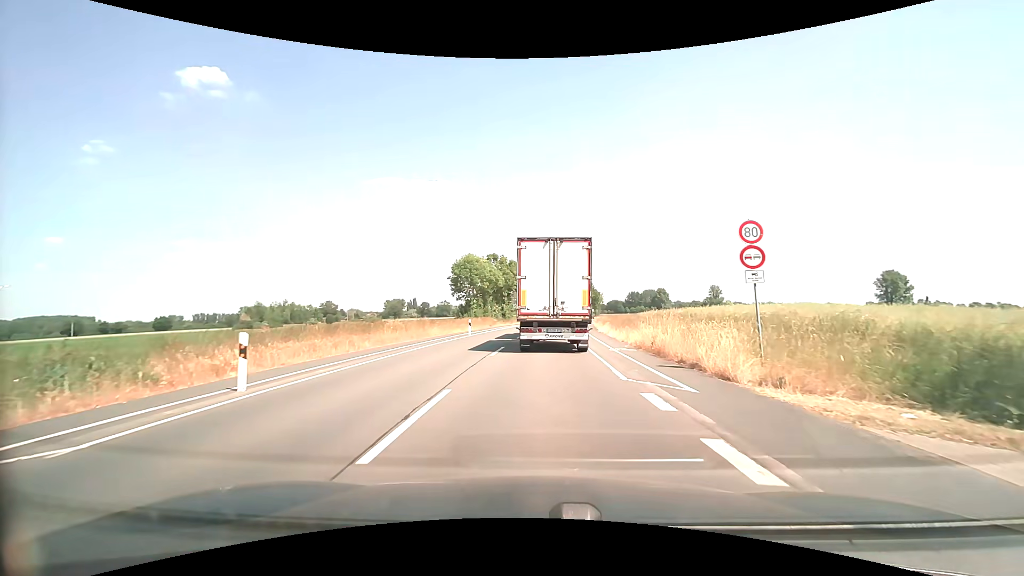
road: secondary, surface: asphalt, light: Day
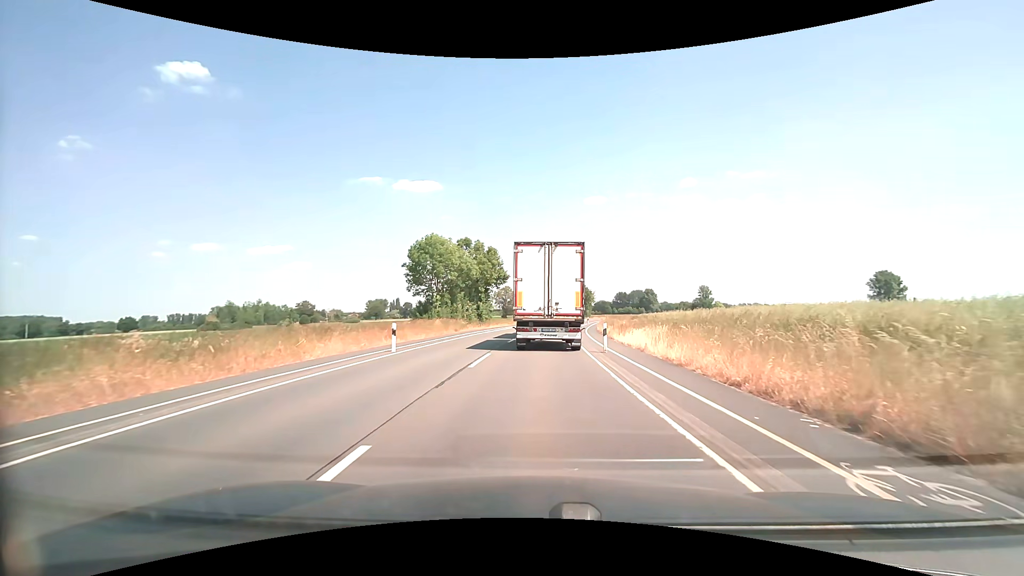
(+0.4, +15.9) m; +2°
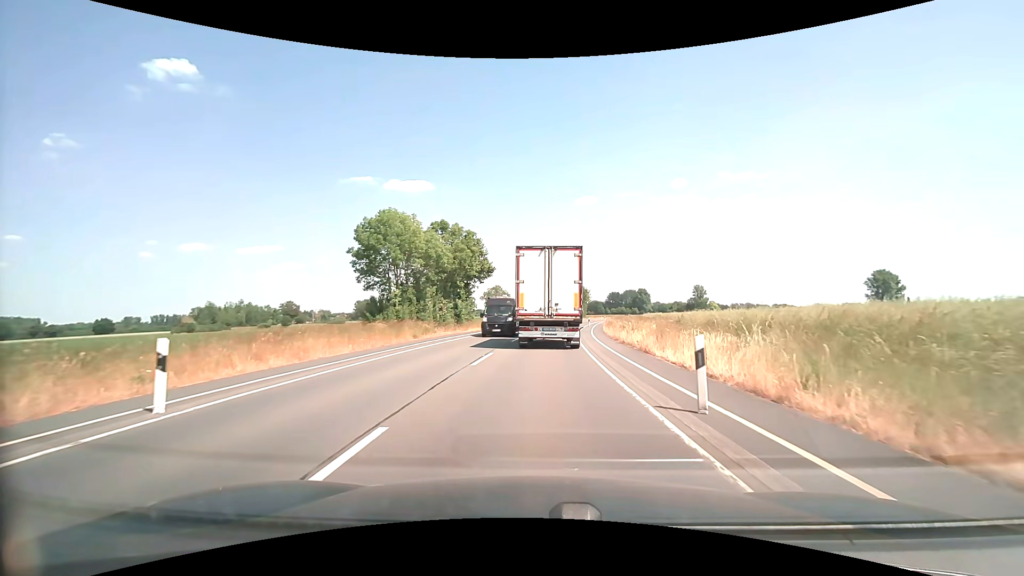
(+0.1, +11.4) m; +1°
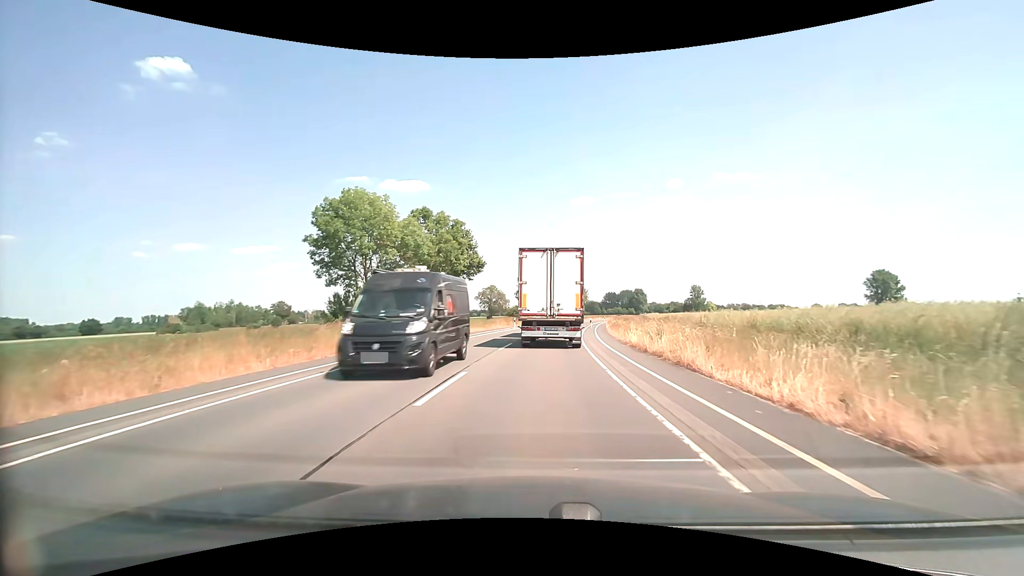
(0.0, +6.0) m; 0°
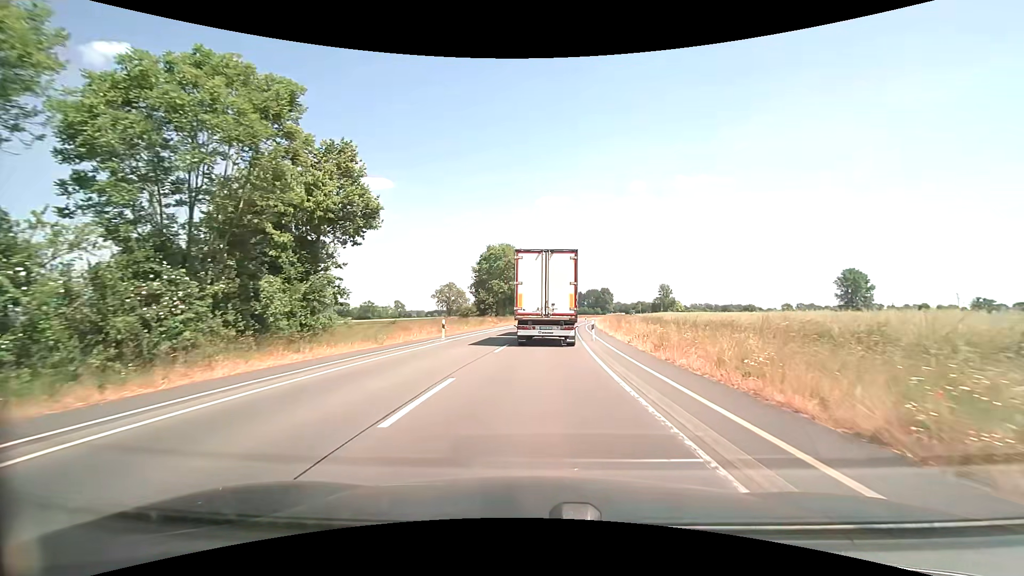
(+0.7, +25.6) m; +4°
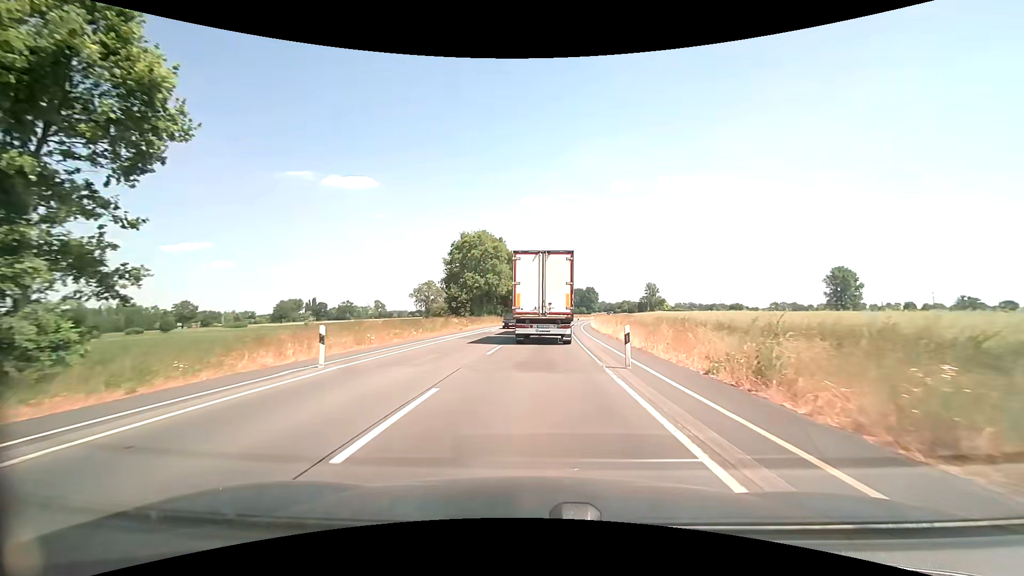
(+0.2, +13.4) m; +2°
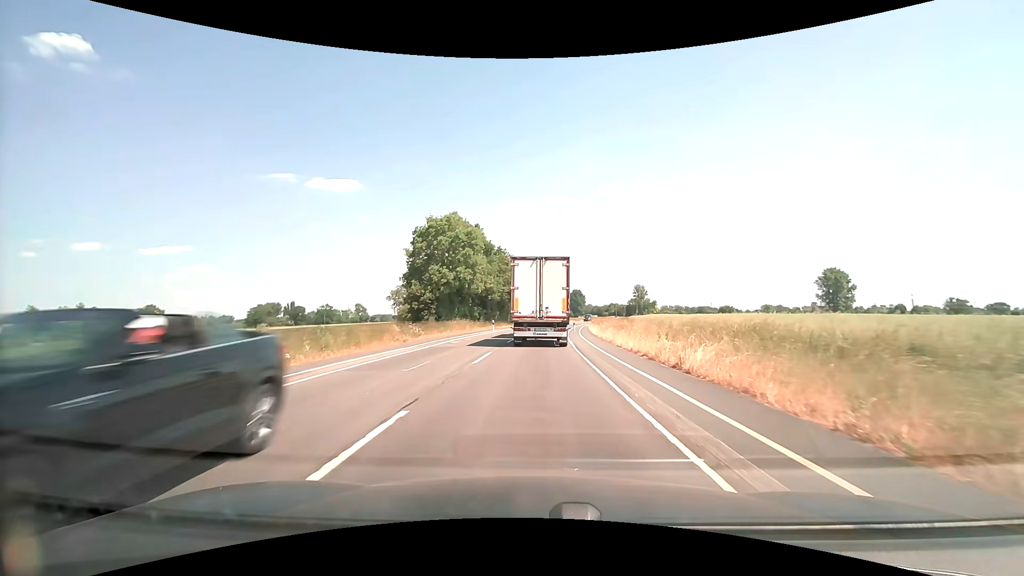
(+0.2, +14.0) m; +2°
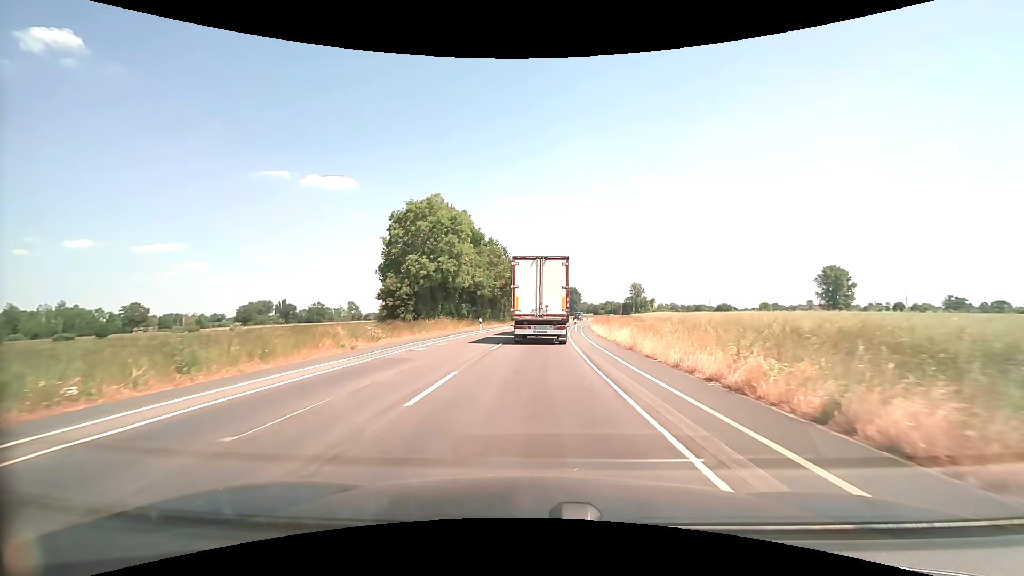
(0.0, +7.3) m; +1°
(0, +10) (0, +20) (0, +30) (+1, +40) (+2, +50) (+3, +60) (+4, +70) (+5, +80) (+6, +90) (+8, +100) m
